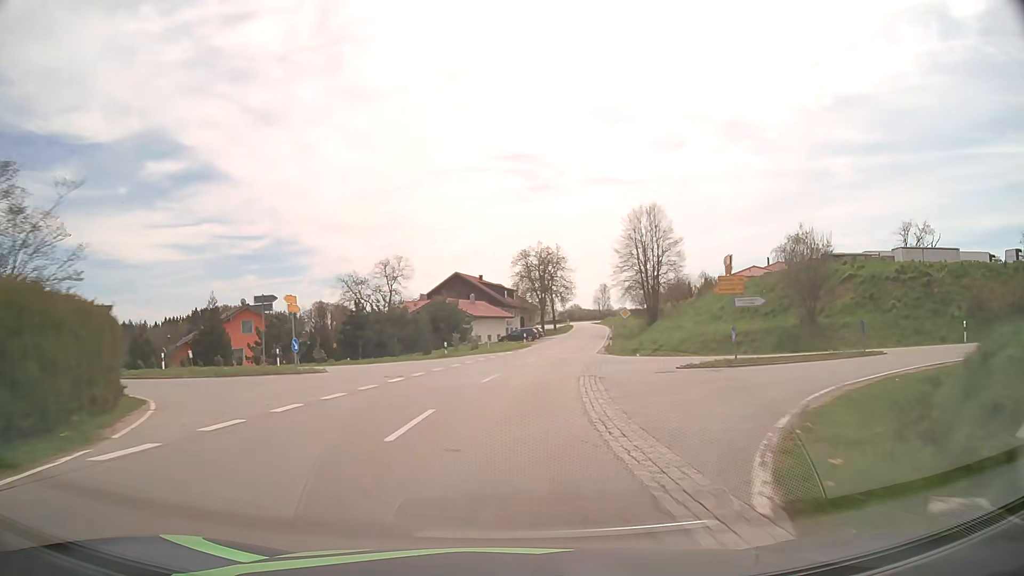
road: tertiary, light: Day
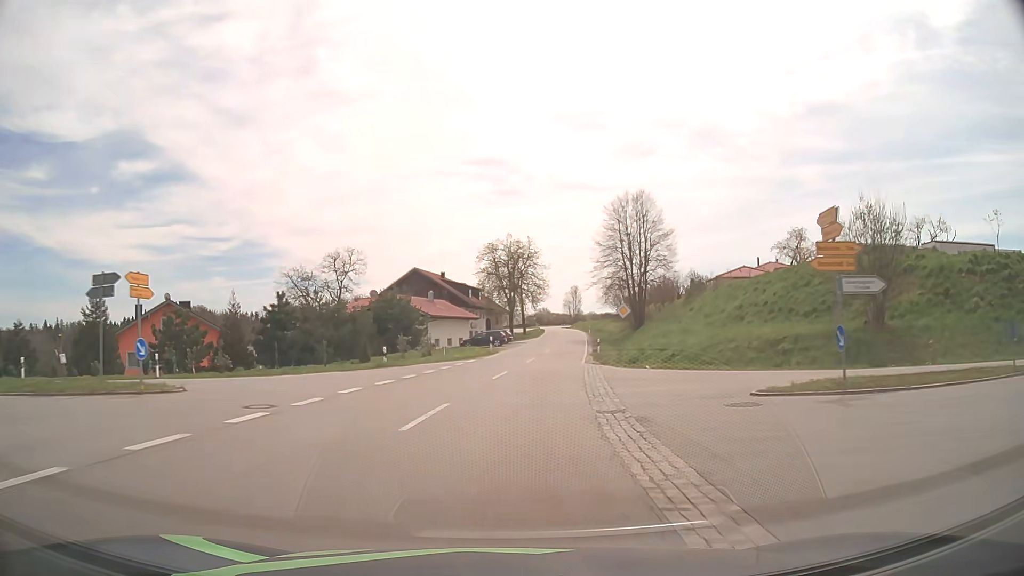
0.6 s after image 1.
(+0.3, +10.8) m; +3°
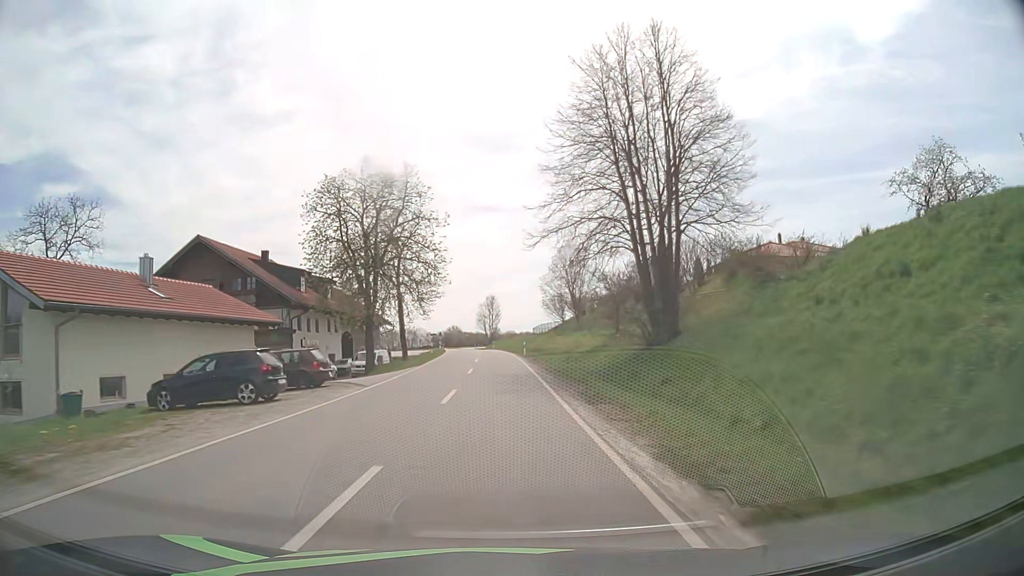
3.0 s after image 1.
(+3.8, +42.8) m; +8°
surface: asphalt
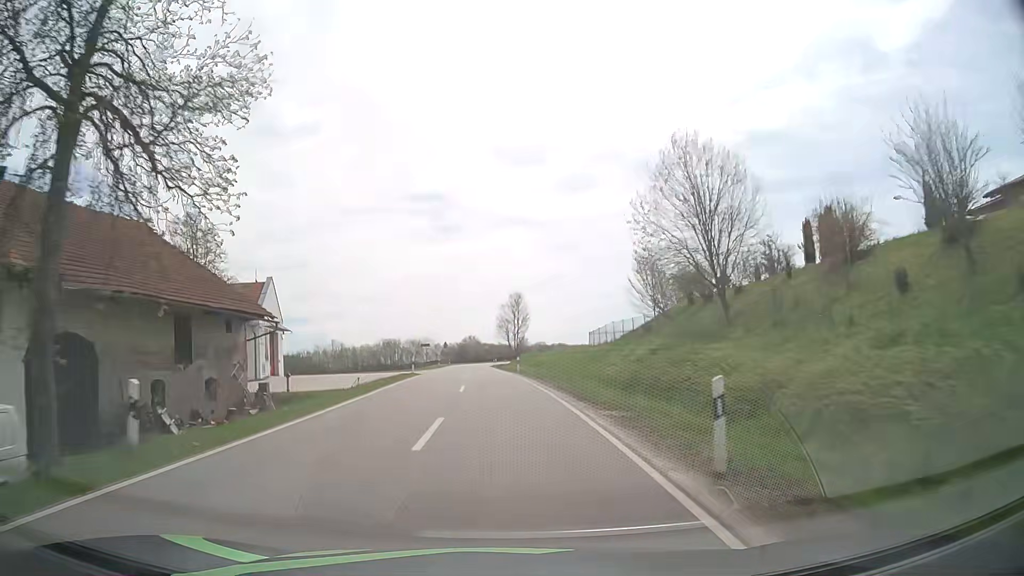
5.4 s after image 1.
(-0.6, +42.7) m; -2°
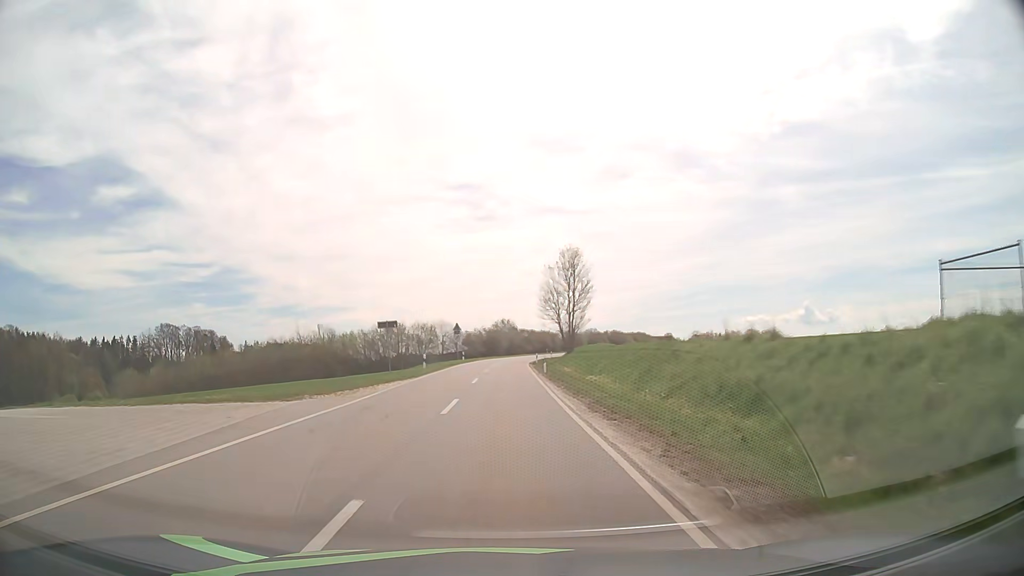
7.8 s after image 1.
(-1.3, +42.8) m; -3°
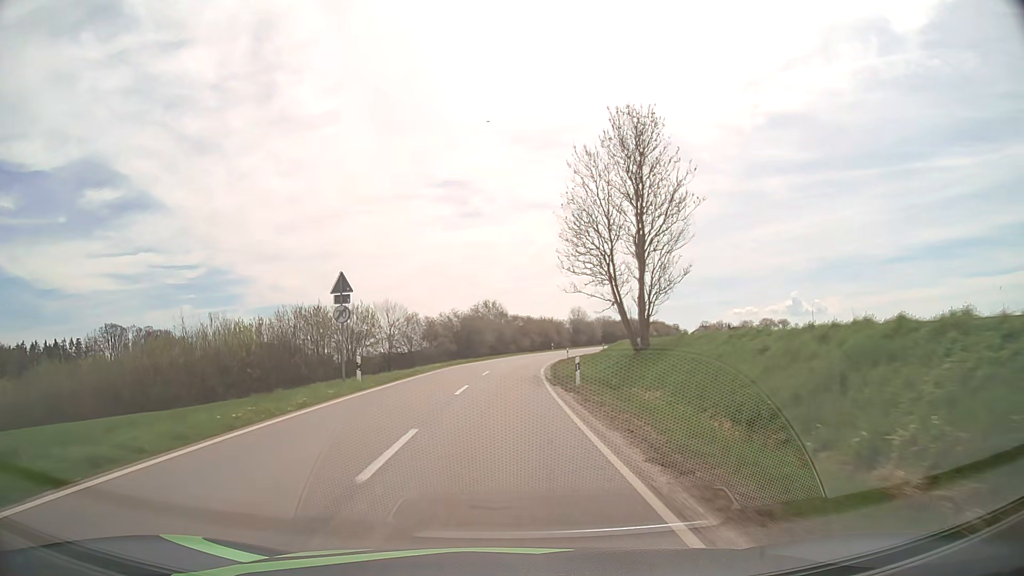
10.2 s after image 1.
(+0.2, +43.8) m; +1°
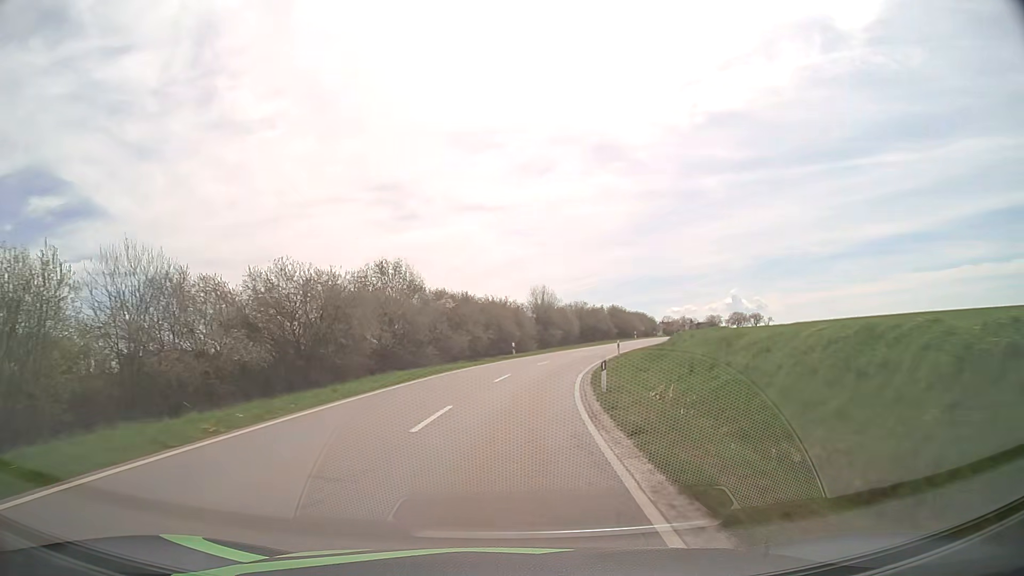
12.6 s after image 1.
(+1.2, +44.7) m; +5°
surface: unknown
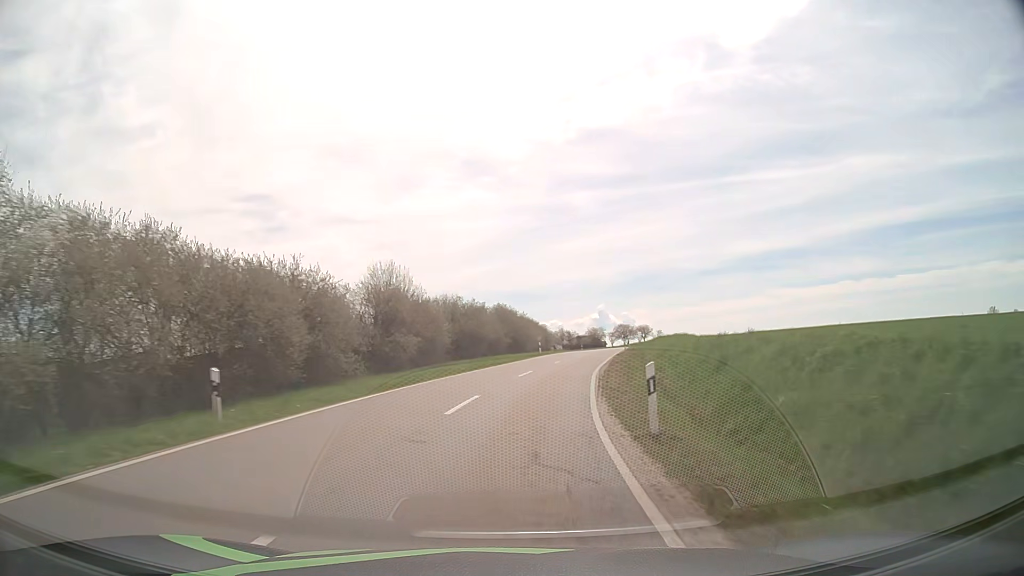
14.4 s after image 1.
(+2.9, +33.4) m; +11°
(0, +10) (+1, +20) (+3, +30) (+5, +40) (+7, +49) (+9, +59) (+11, +69) (+13, +79) (+15, +89) (+16, +99) m
